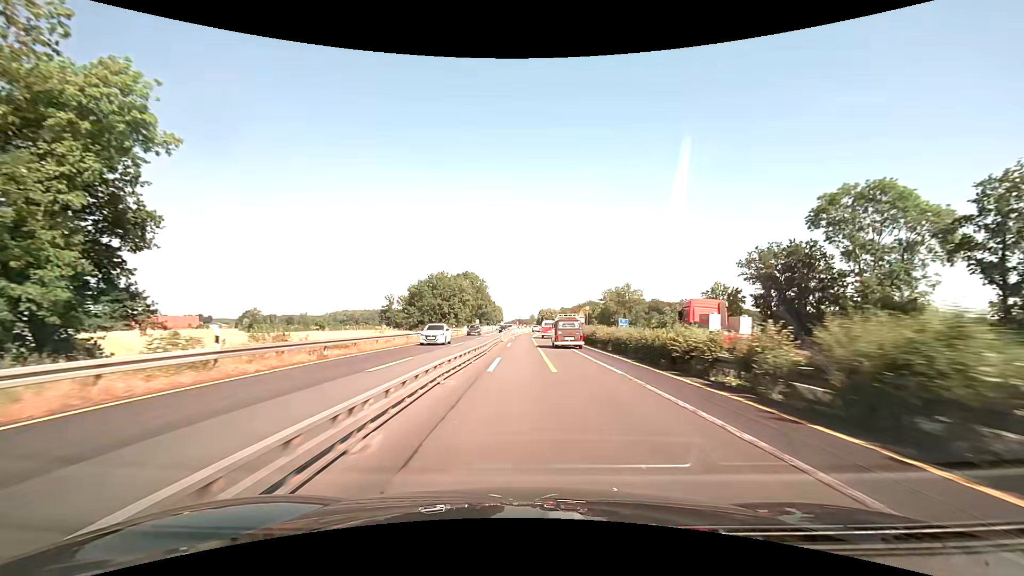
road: motorway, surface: asphalt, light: Day
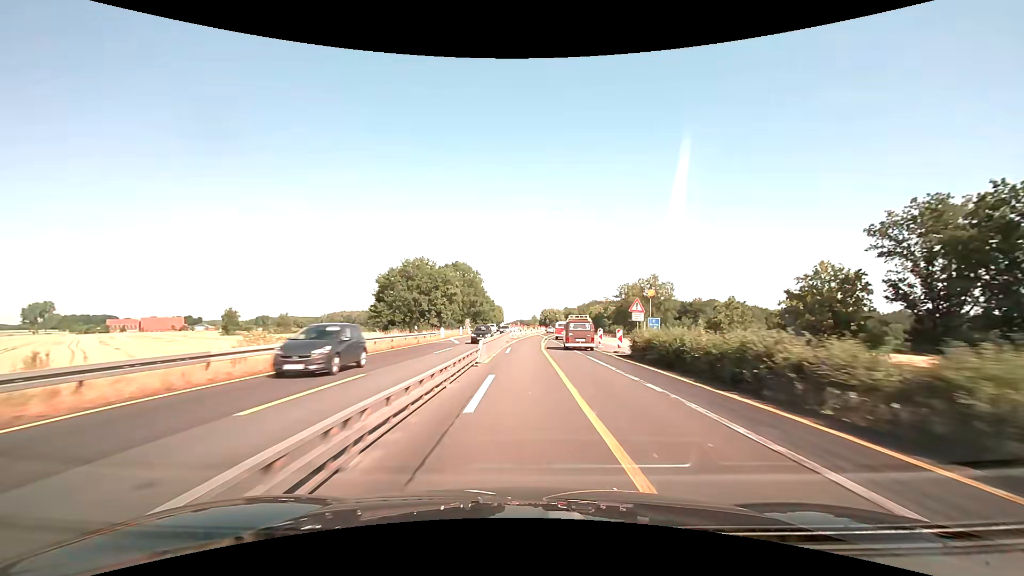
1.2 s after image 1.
(-0.1, +24.7) m; 0°
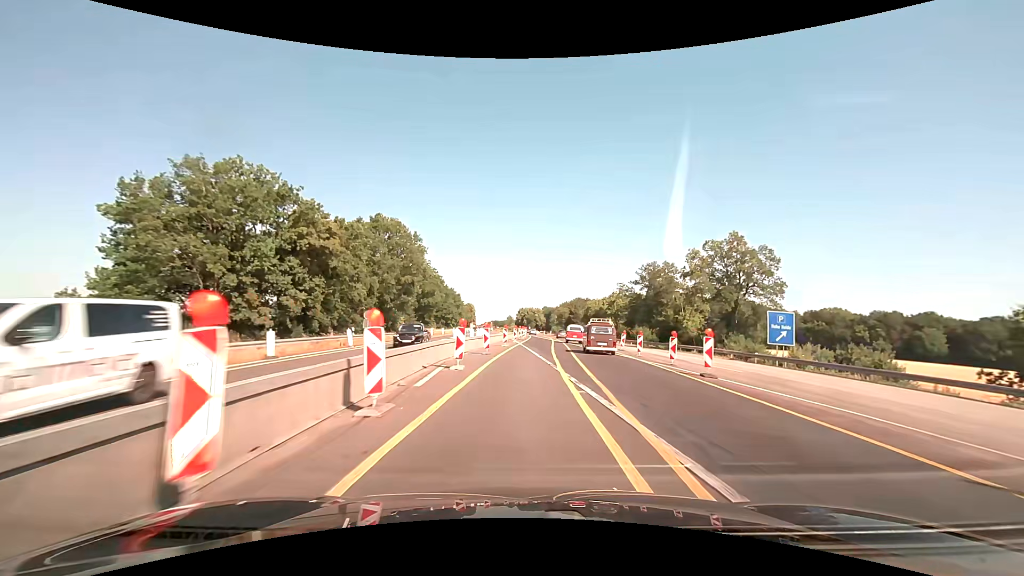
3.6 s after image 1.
(+1.1, +50.2) m; +3°
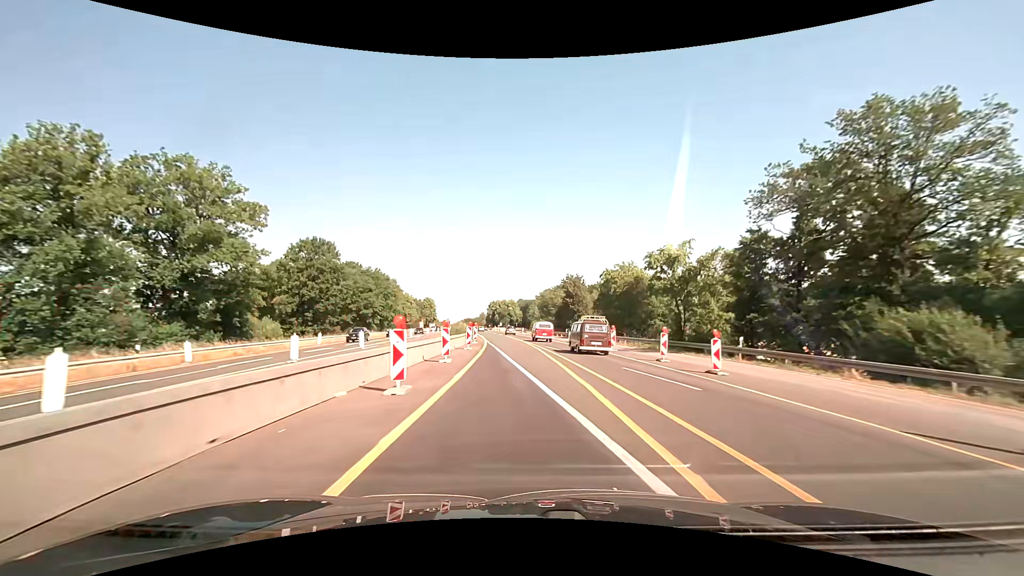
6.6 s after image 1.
(+2.4, +65.3) m; +3°
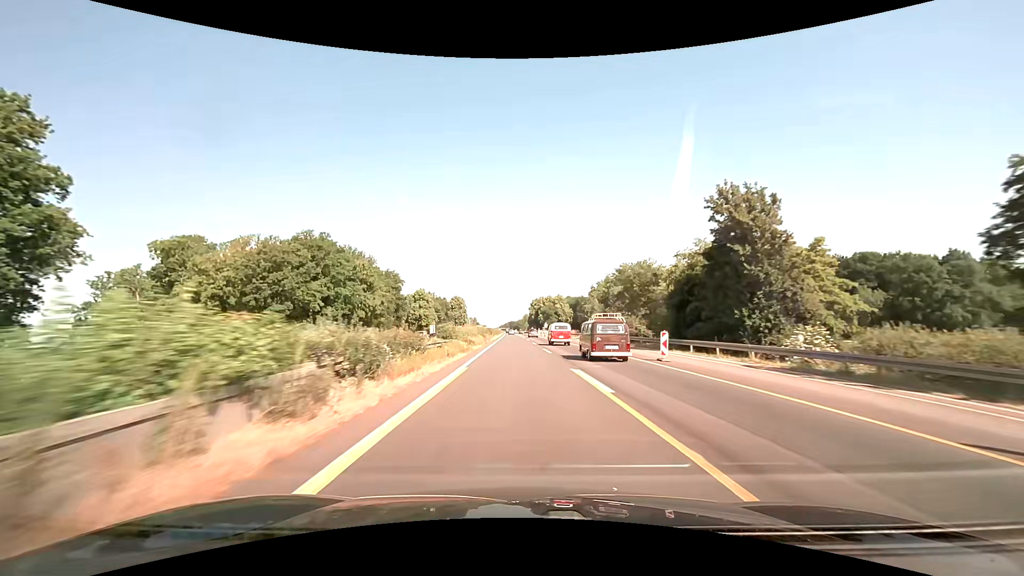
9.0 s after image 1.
(-2.4, +55.5) m; -5°
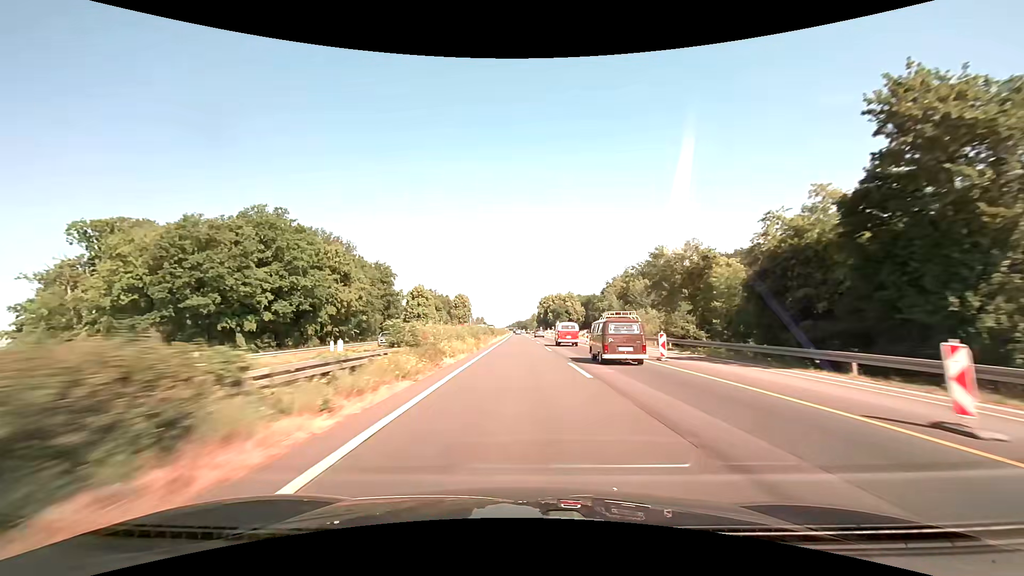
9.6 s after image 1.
(-0.2, +14.9) m; -1°
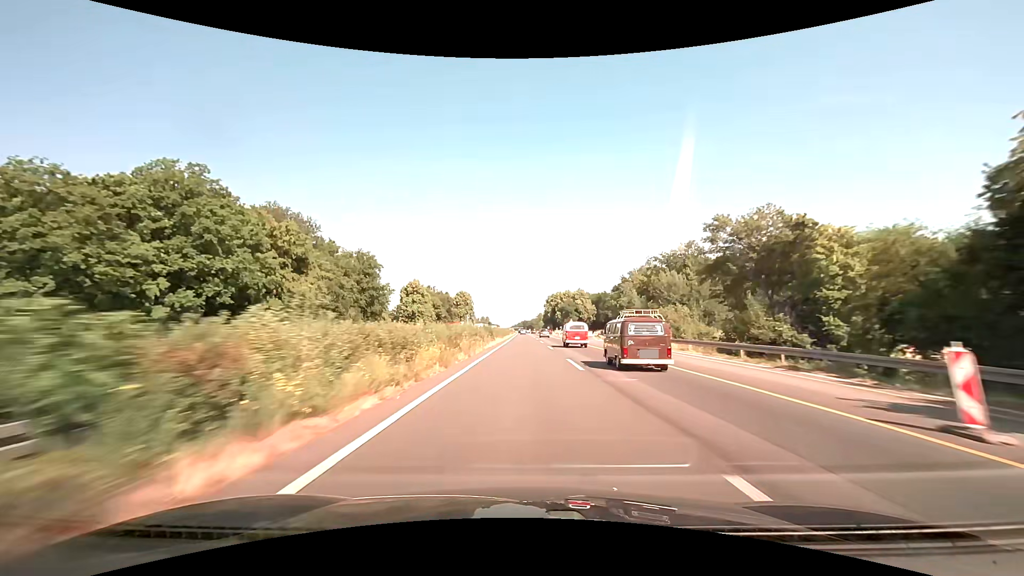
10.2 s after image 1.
(-0.1, +15.3) m; -1°
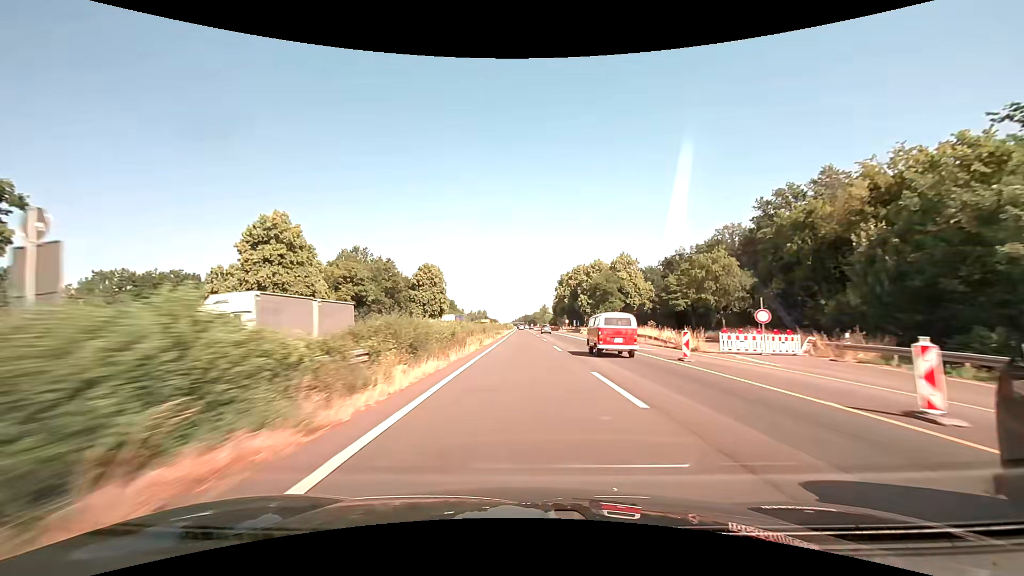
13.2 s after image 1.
(-0.1, +80.7) m; 0°
(0, +10) (0, +20) (0, +30) (0, +40) (0, +50) (0, +60) (0, +70) (0, +80) (0, +90) (0, +100) m
